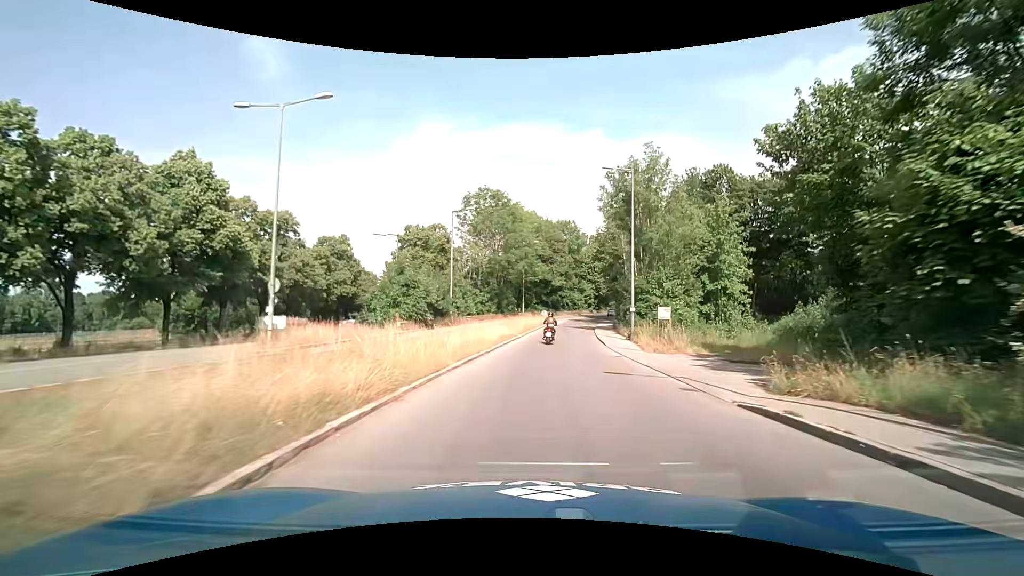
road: tertiary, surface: asphalt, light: Day
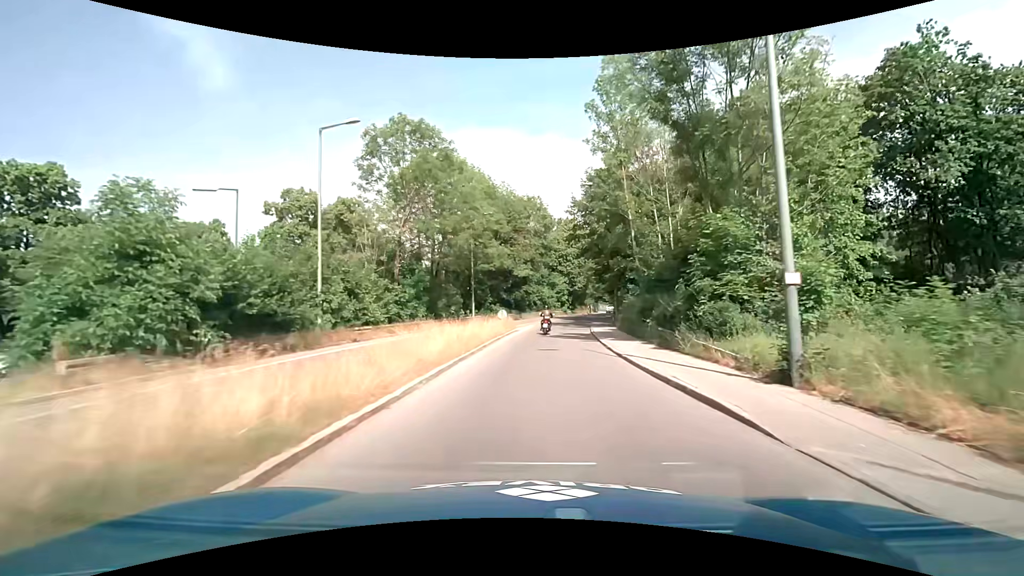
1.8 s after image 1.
(+0.7, +21.5) m; +4°
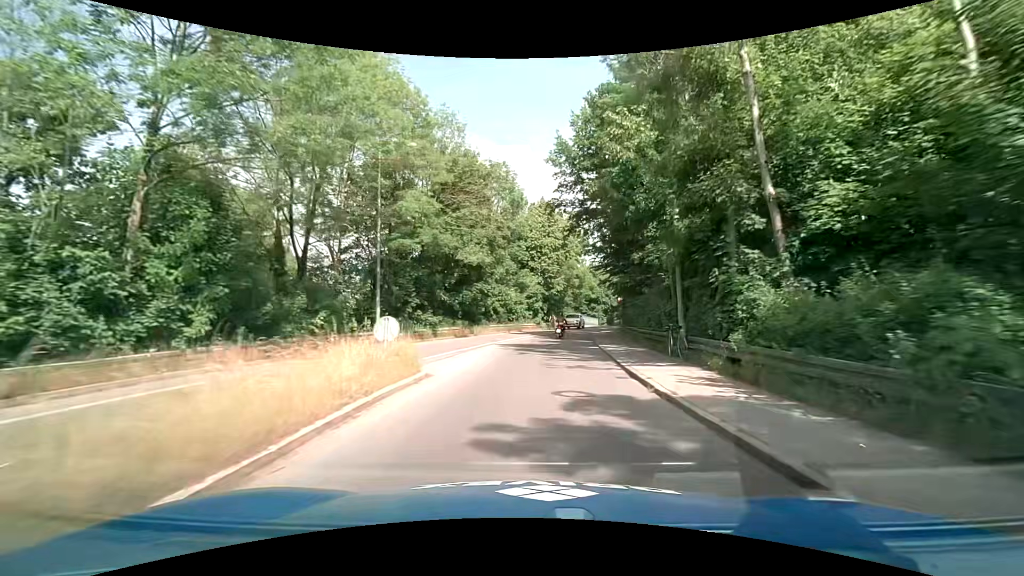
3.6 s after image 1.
(+0.6, +21.3) m; +3°
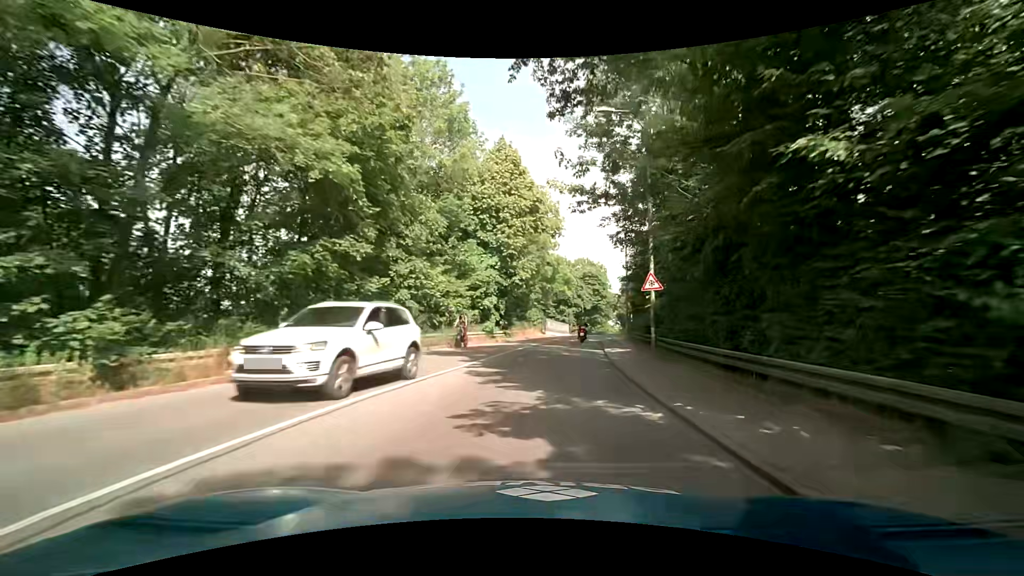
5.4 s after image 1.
(+0.8, +21.1) m; +5°
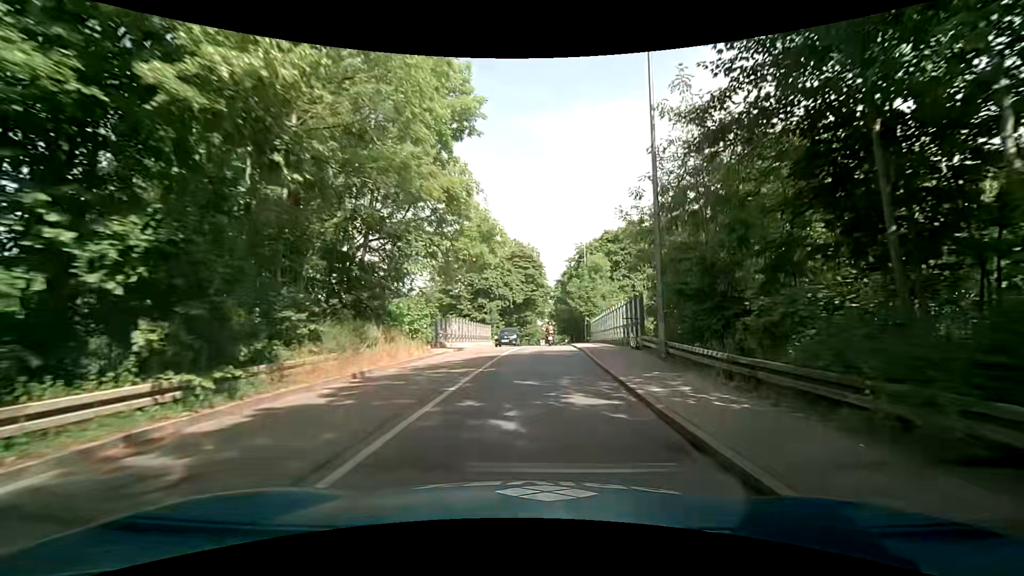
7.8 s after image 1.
(+1.8, +28.9) m; +9°
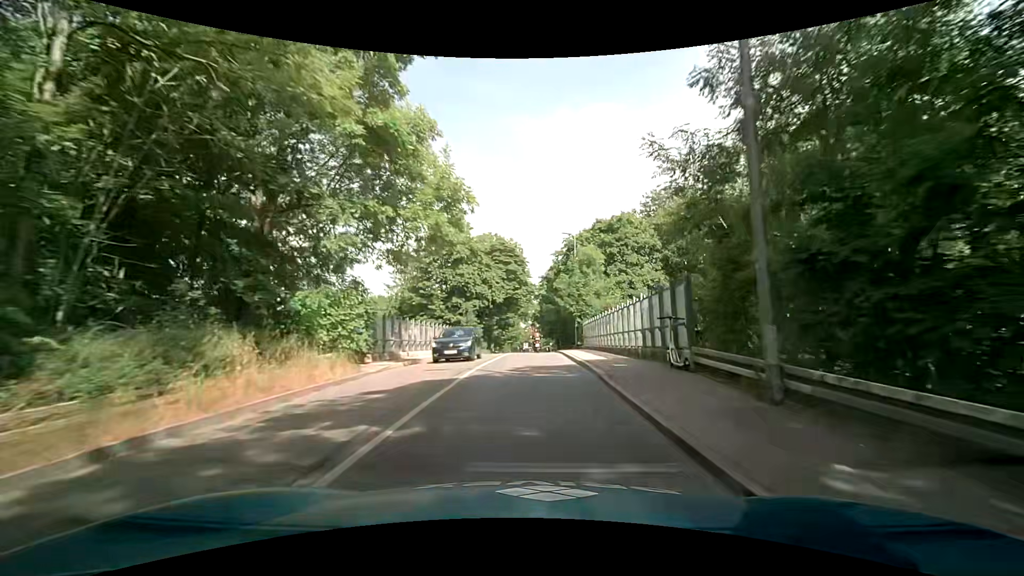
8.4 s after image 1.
(+0.1, +7.4) m; +1°
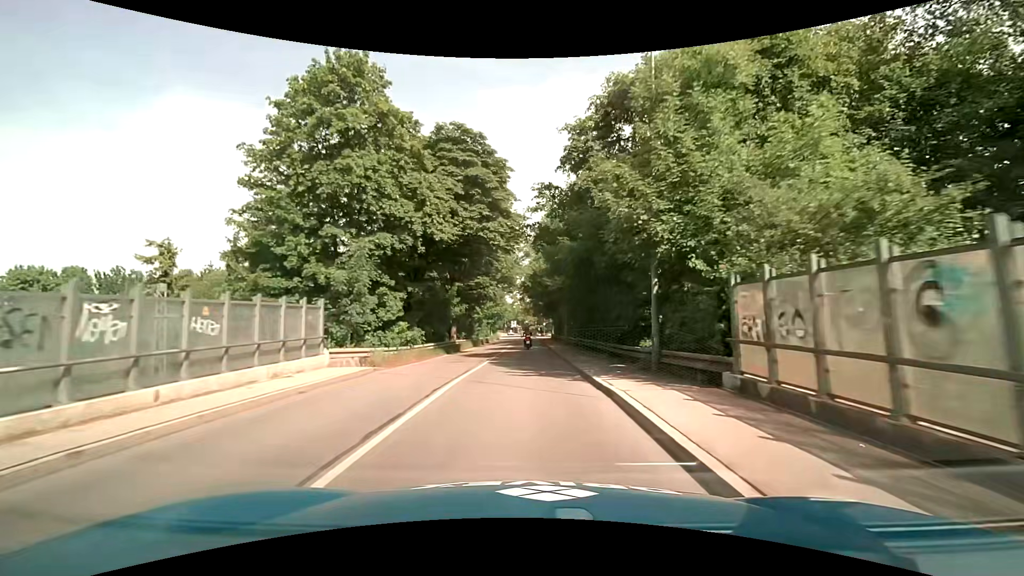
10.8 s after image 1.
(+0.9, +30.1) m; +2°
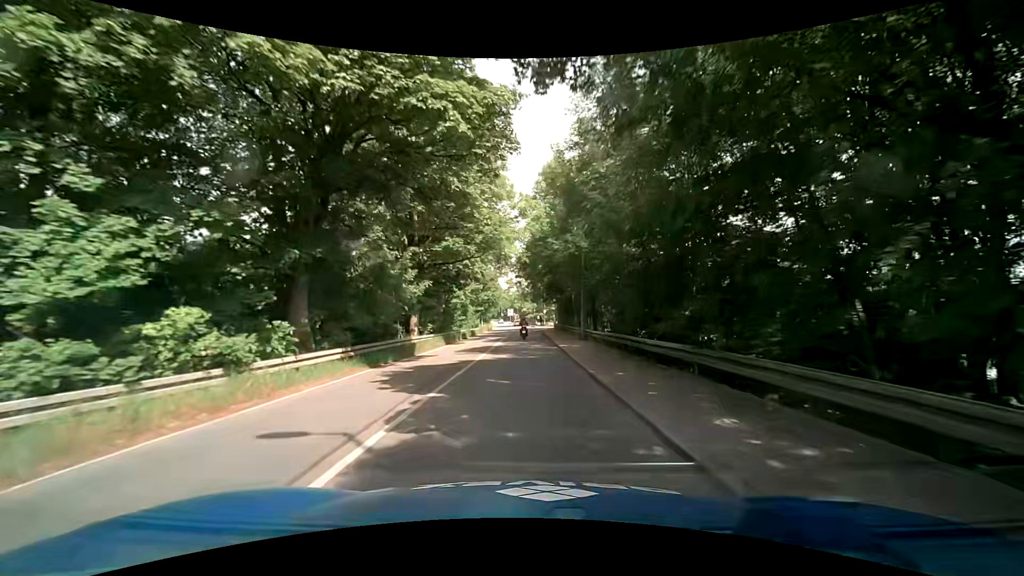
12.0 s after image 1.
(0.0, +15.6) m; +1°
(0, +10) (0, +20) (0, +30) (-1, +40) (-1, +50) (-1, +60) (-1, +70) (-2, +80) (-2, +90) (-2, +100) m
